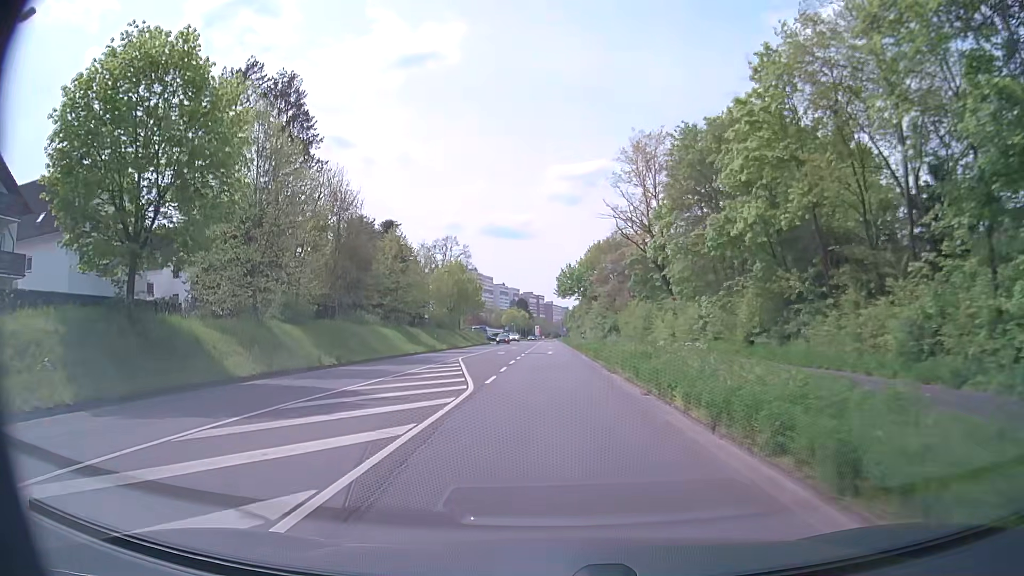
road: secondary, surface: asphalt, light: Day
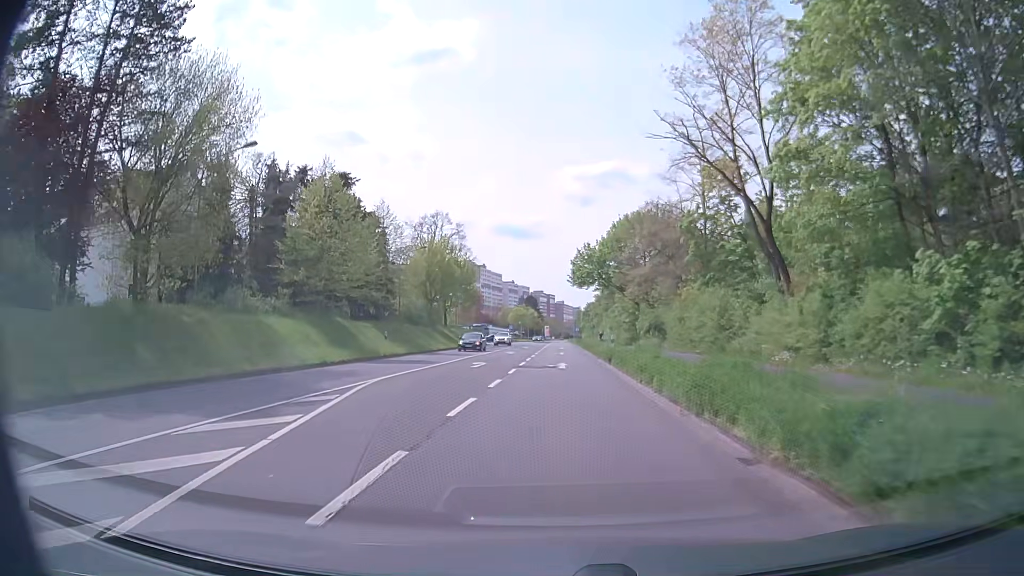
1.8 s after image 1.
(-0.4, +20.5) m; -1°
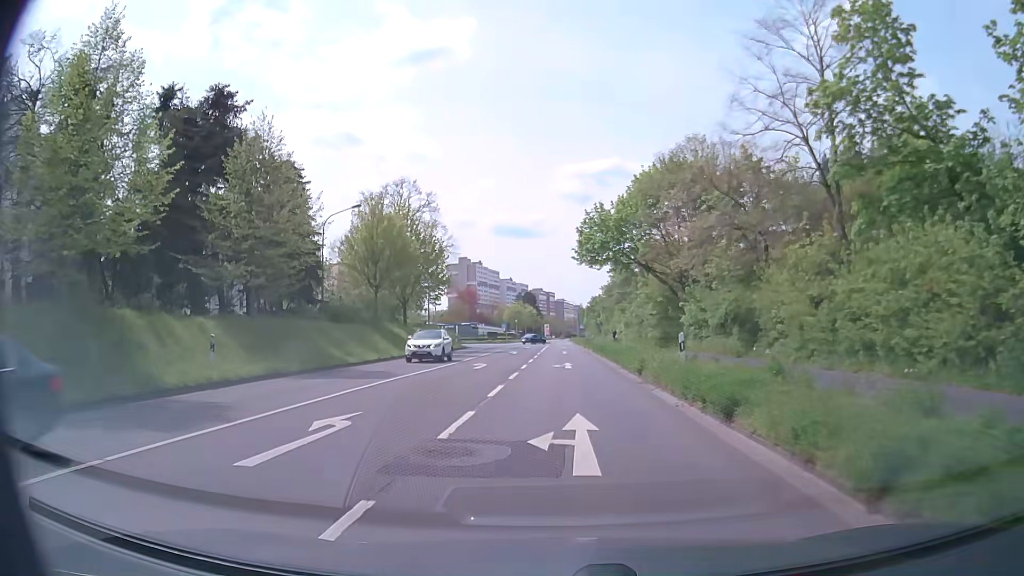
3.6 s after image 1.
(0.0, +20.3) m; 0°
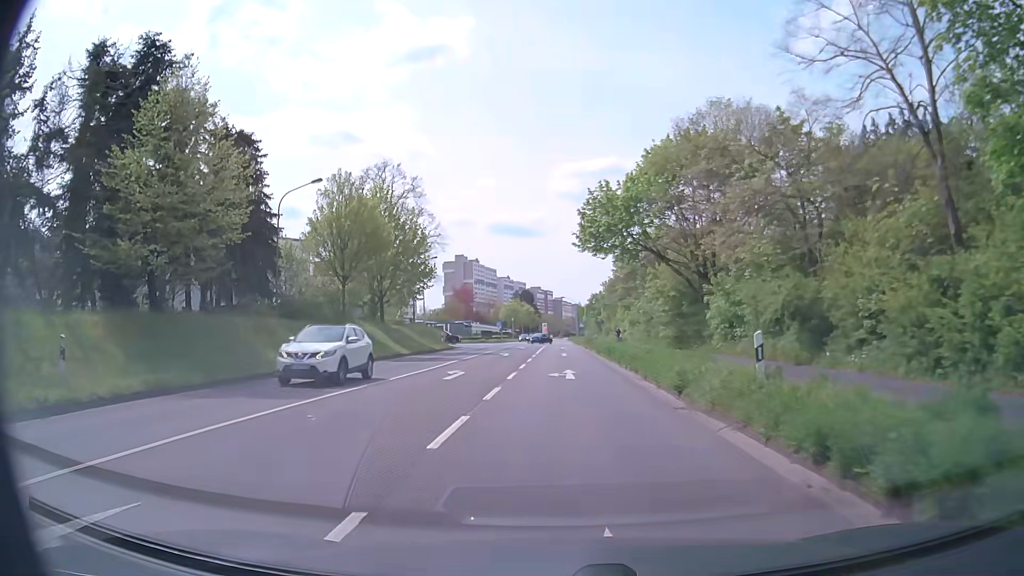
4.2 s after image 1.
(0.0, +6.7) m; +1°
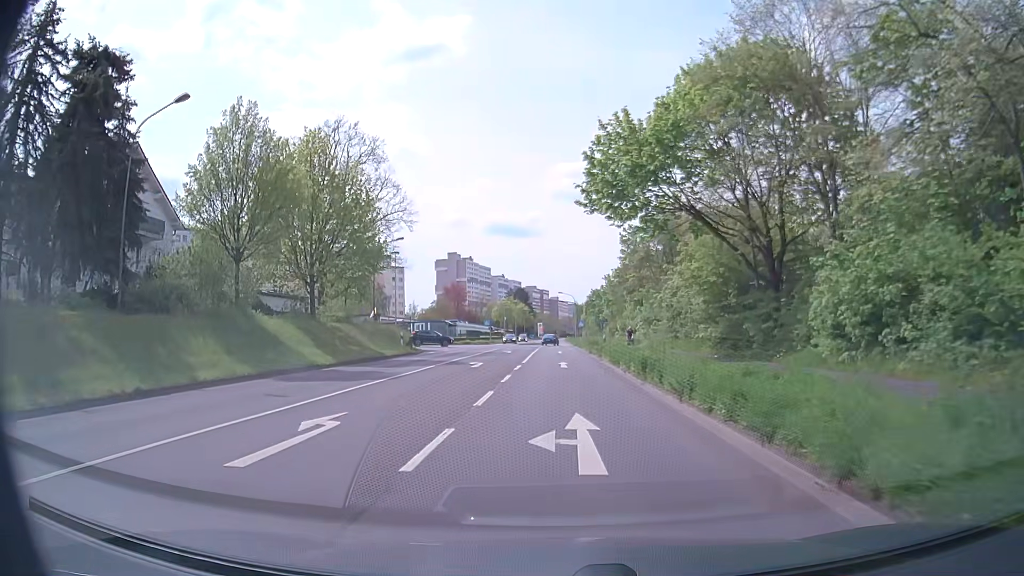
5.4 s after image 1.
(-0.2, +13.4) m; 0°
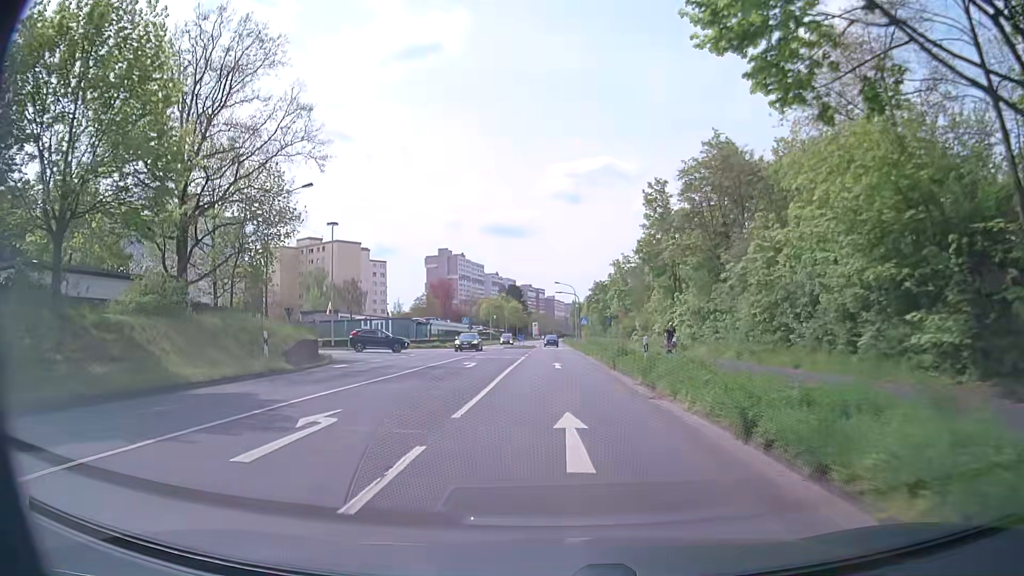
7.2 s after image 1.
(0.0, +19.9) m; 0°
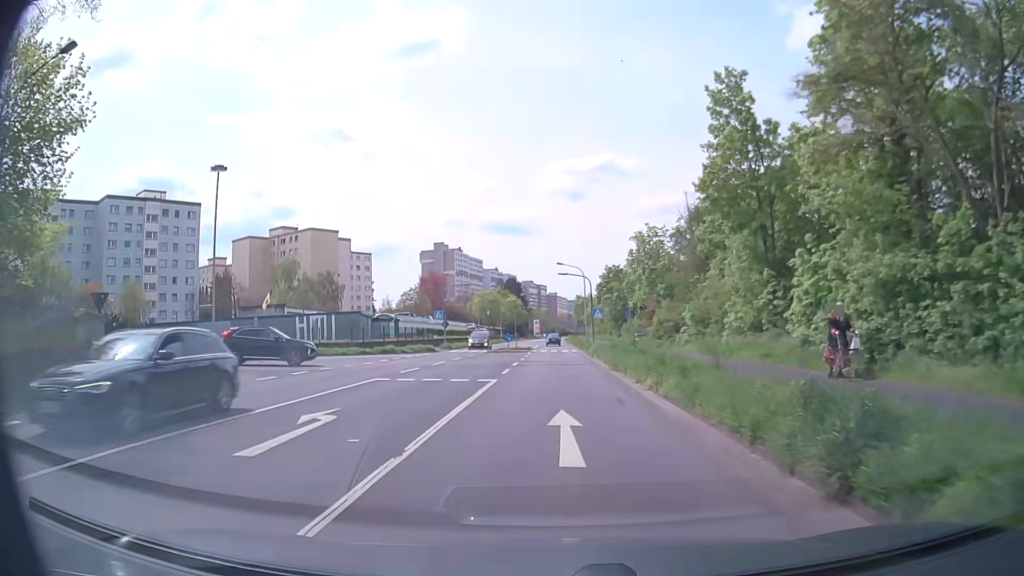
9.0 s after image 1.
(+0.2, +19.7) m; +1°
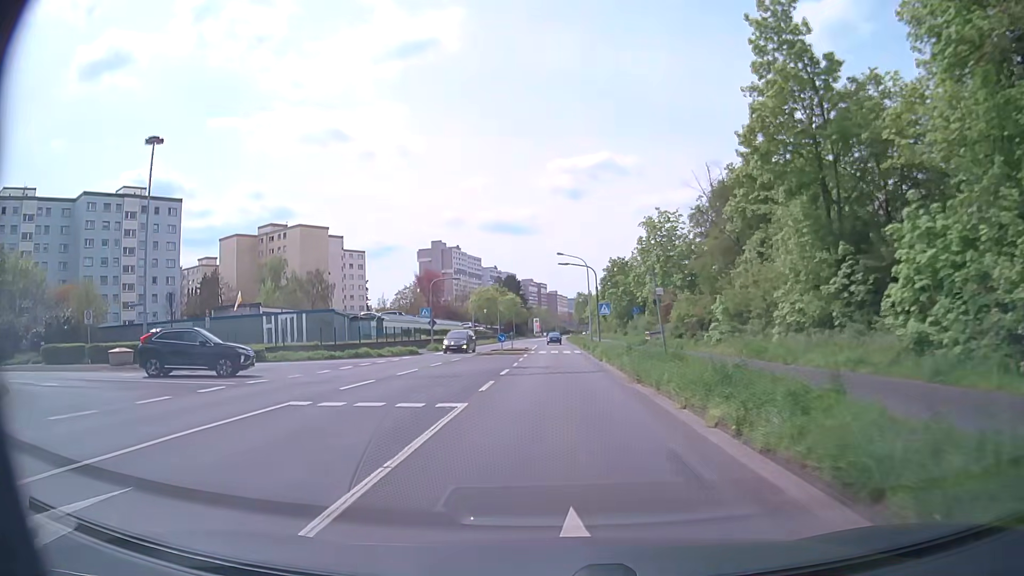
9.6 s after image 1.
(0.0, +6.5) m; -1°
(0, +10) (0, +20) (0, +30) (0, +40) (0, +50) (0, +60) (0, +70) (0, +80) (0, +90) (+1, +100) m
